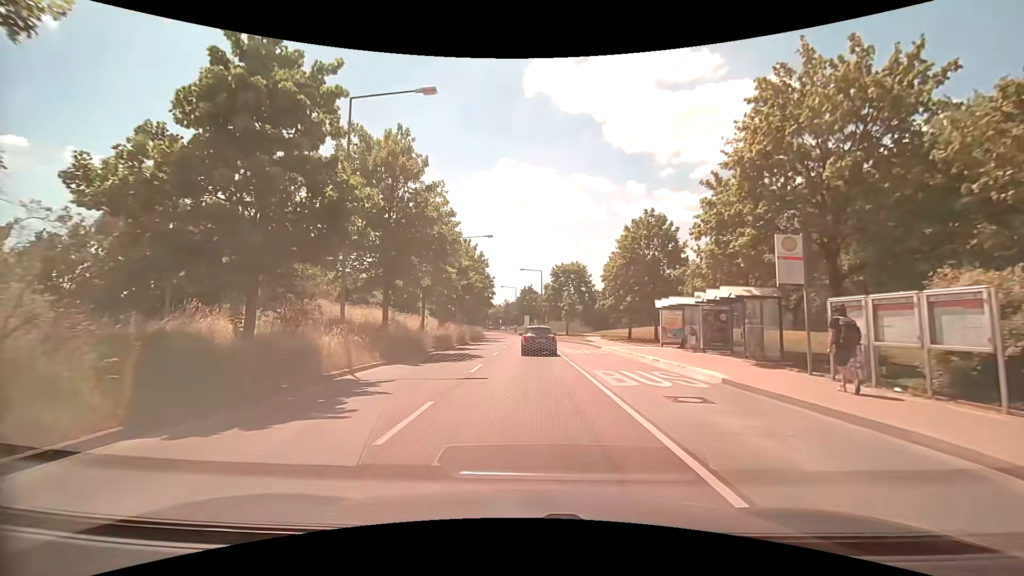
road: tertiary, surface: asphalt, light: Day
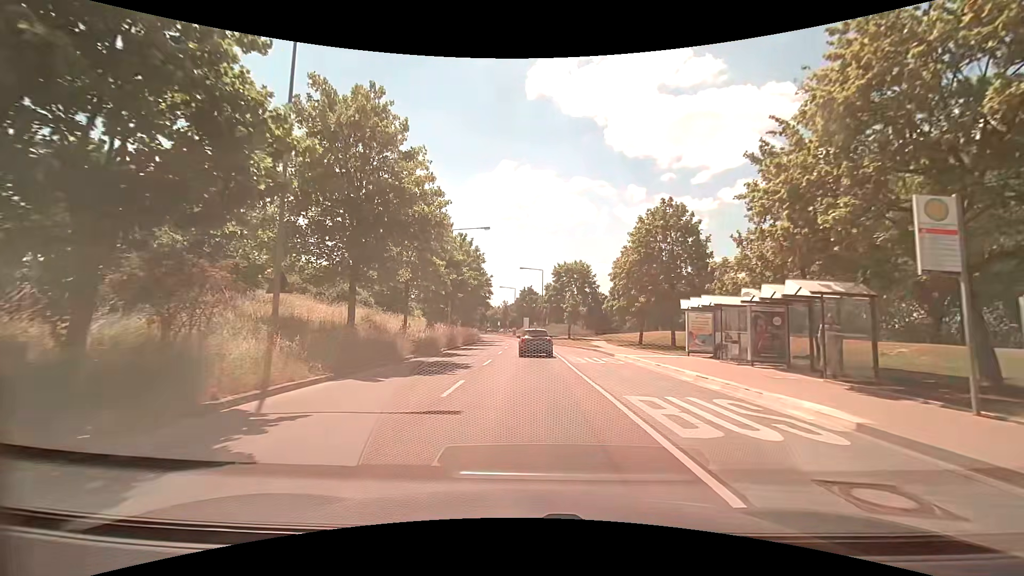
(0.0, +5.0) m; 0°
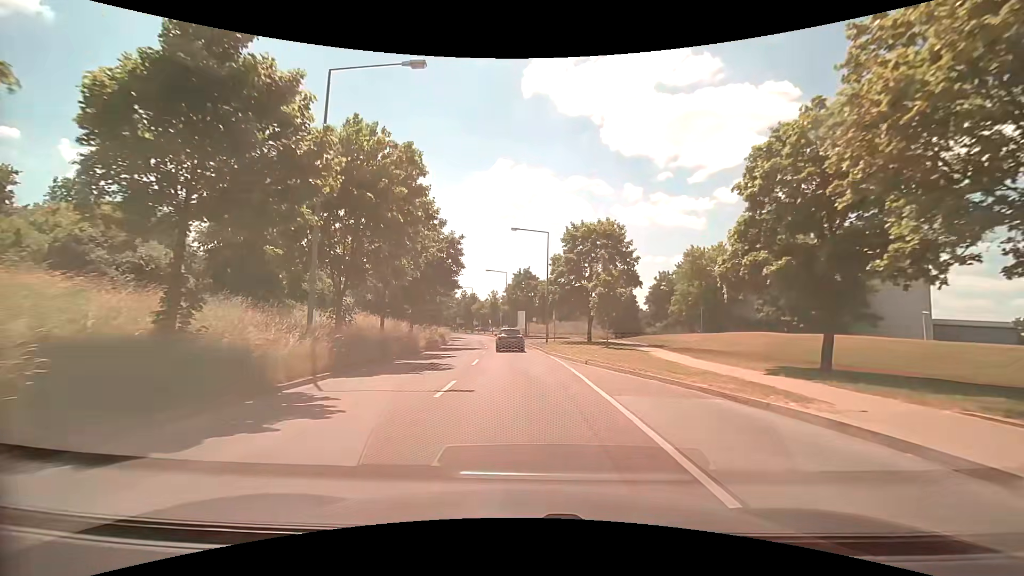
(0.0, +27.8) m; 0°
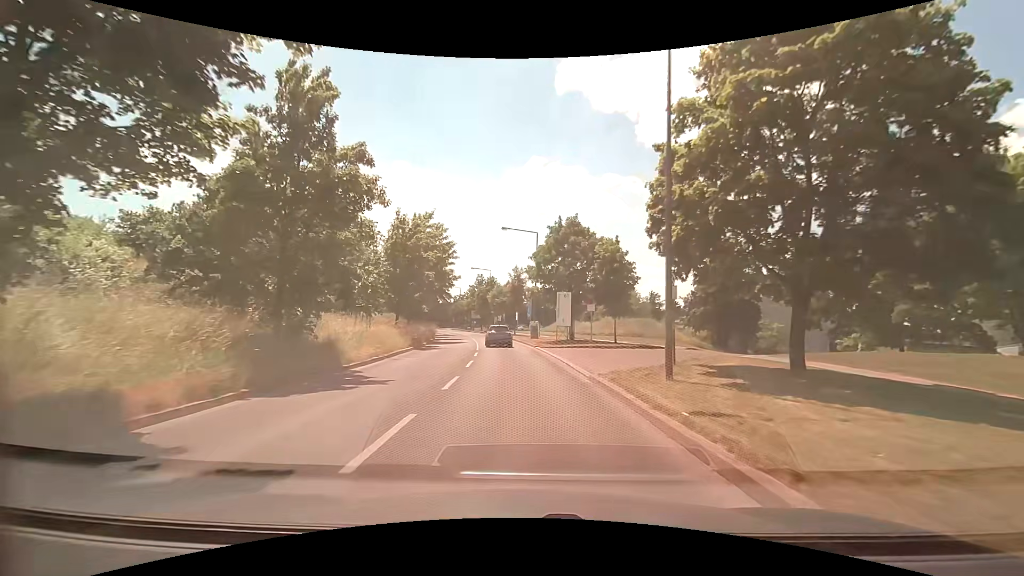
(-0.6, +31.7) m; -3°
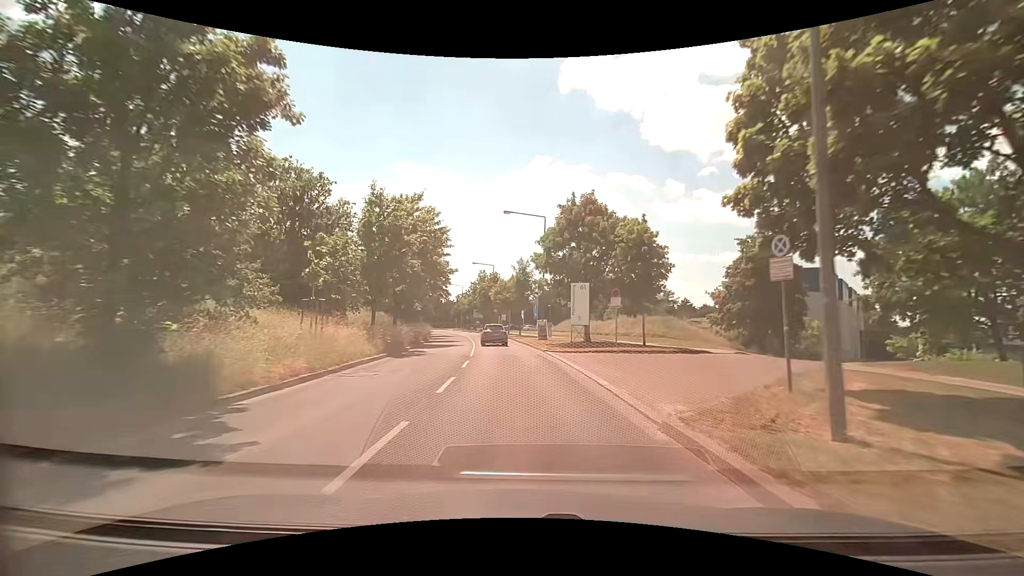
(0.0, +6.6) m; -1°
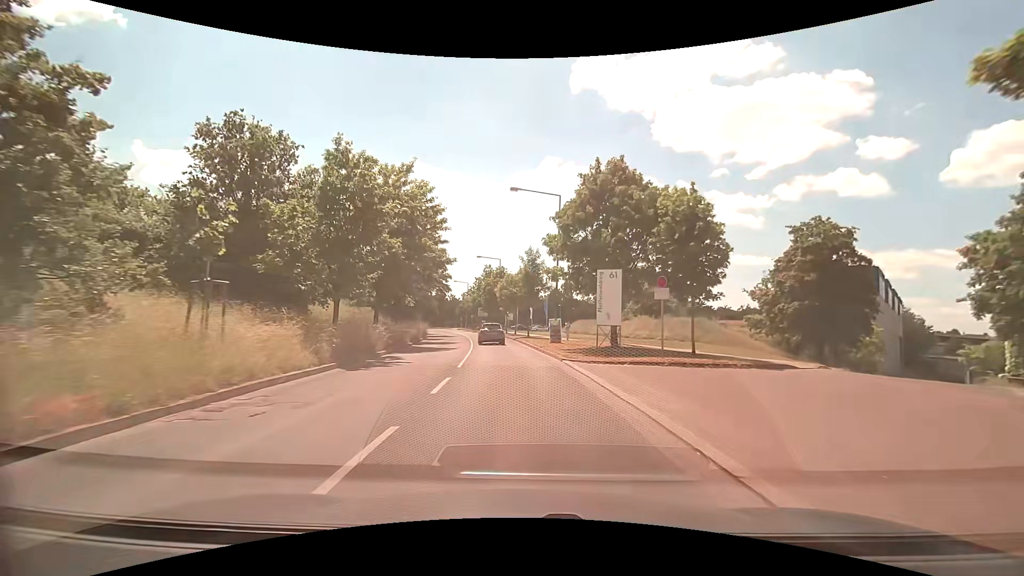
(-0.1, +6.7) m; -1°
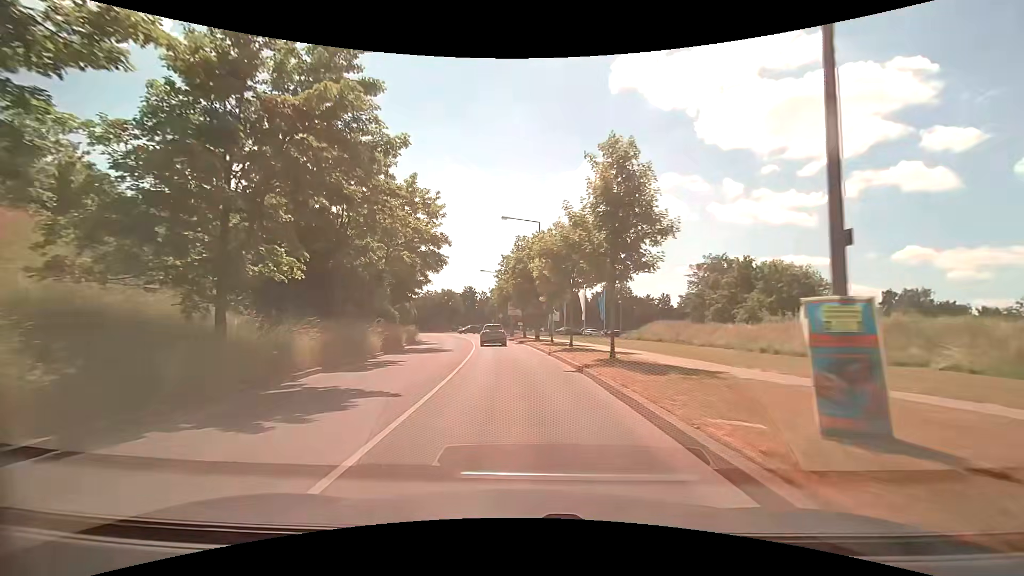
(-1.1, +26.5) m; -5°
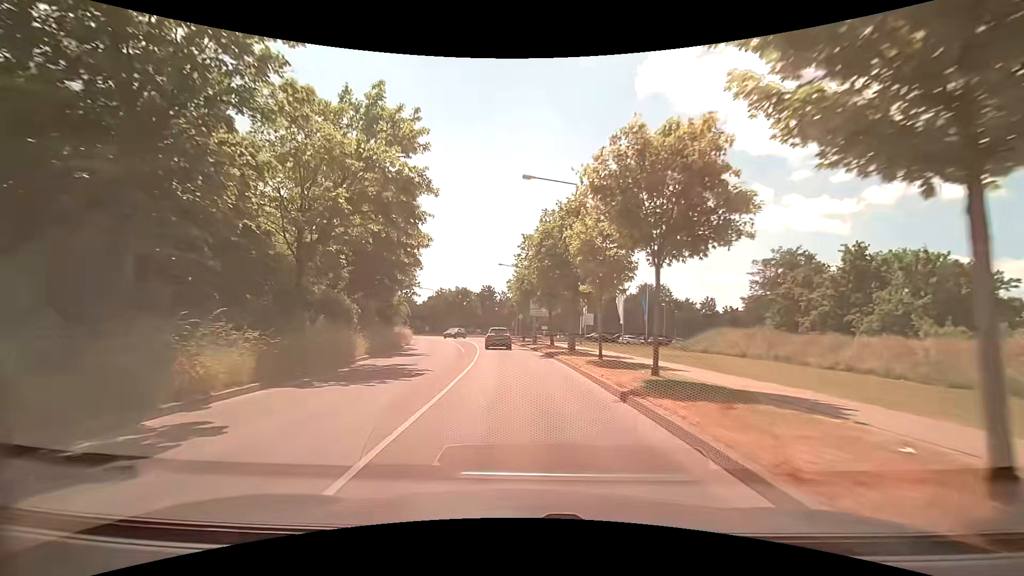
(-0.4, +12.7) m; -3°
(0, +10) (0, +20) (-1, +30) (-2, +40) (-3, +50) (-5, +60) (-7, +69) (-10, +79) (-14, +88) (-18, +97) m
